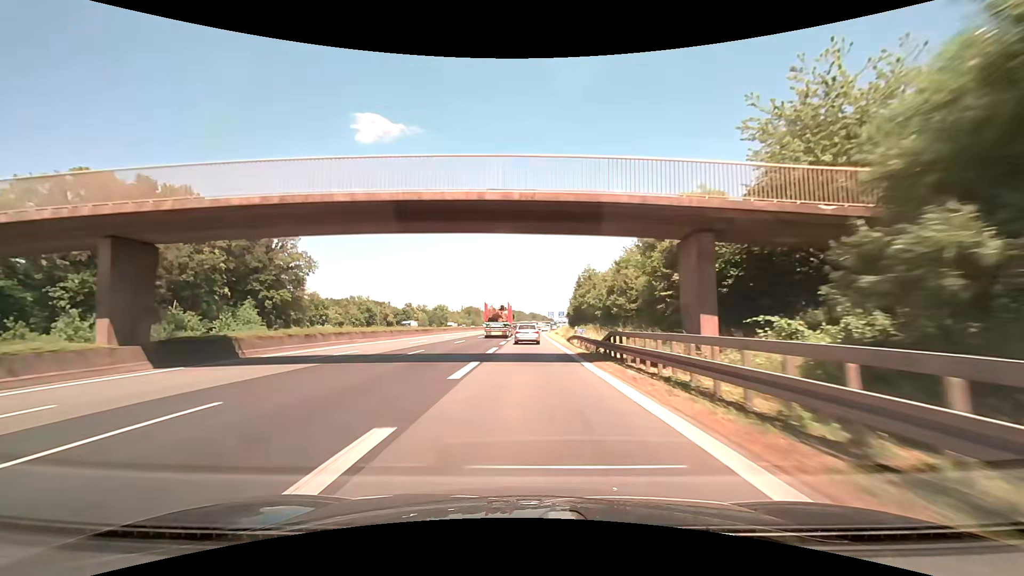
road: motorway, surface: asphalt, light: Day
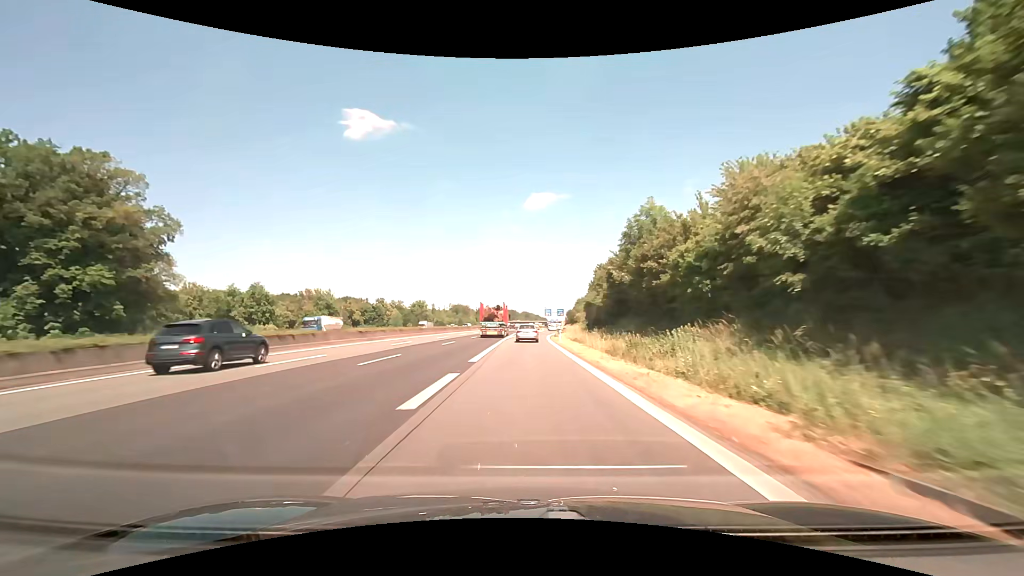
(+0.2, +39.7) m; +1°
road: motorway_link
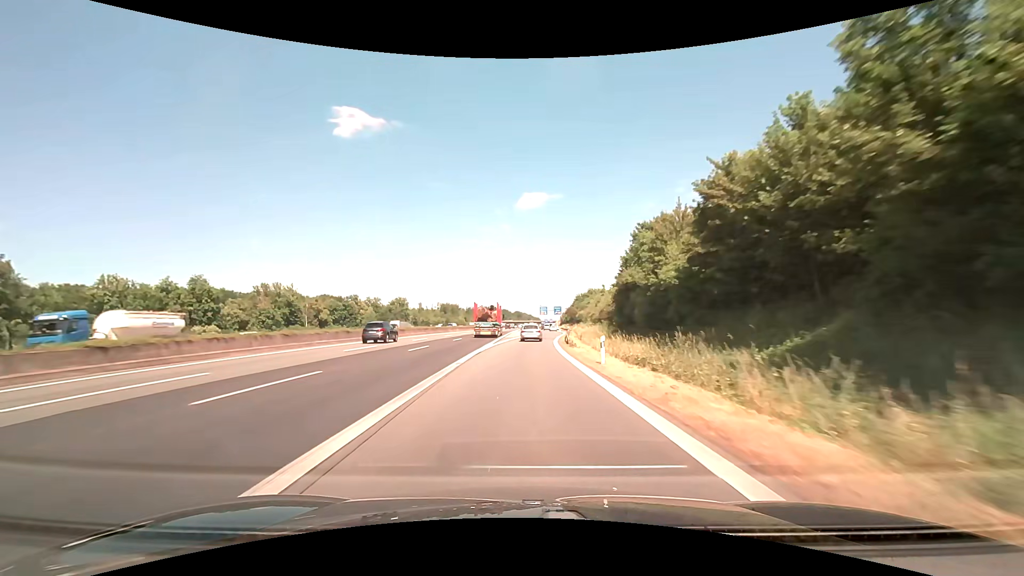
(+0.2, +26.1) m; +1°
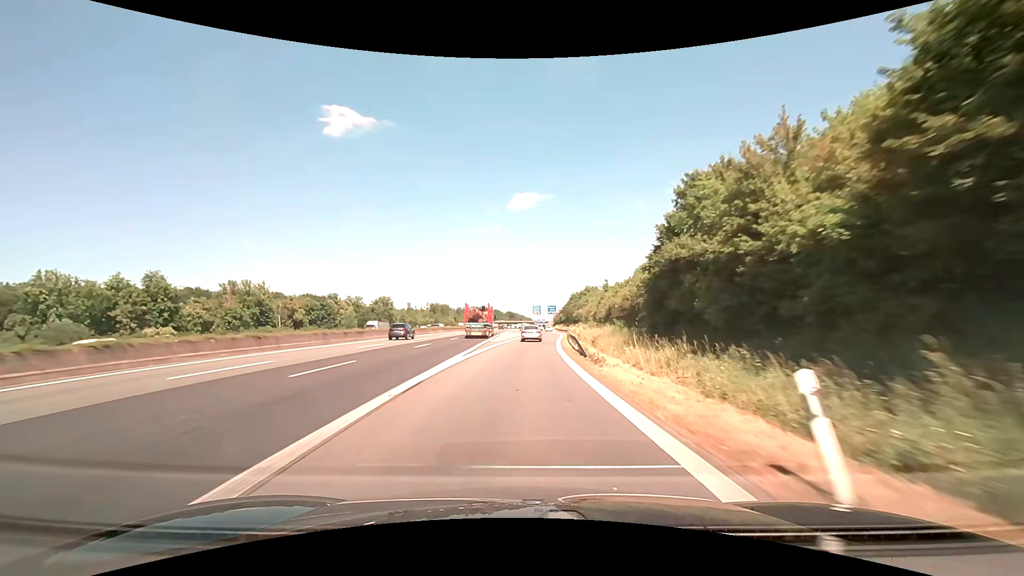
(+0.1, +13.0) m; +1°
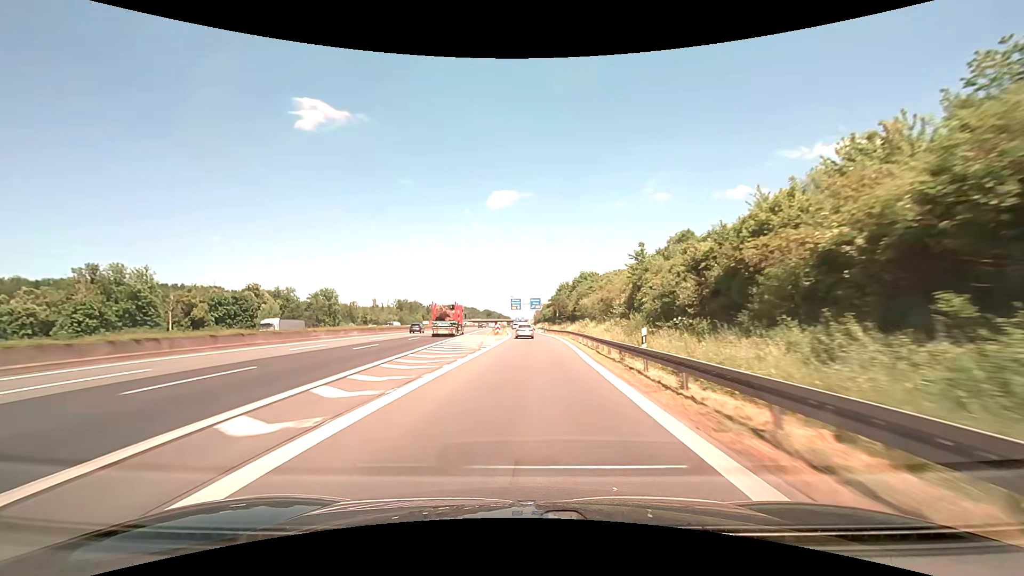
(+0.9, +39.2) m; +2°
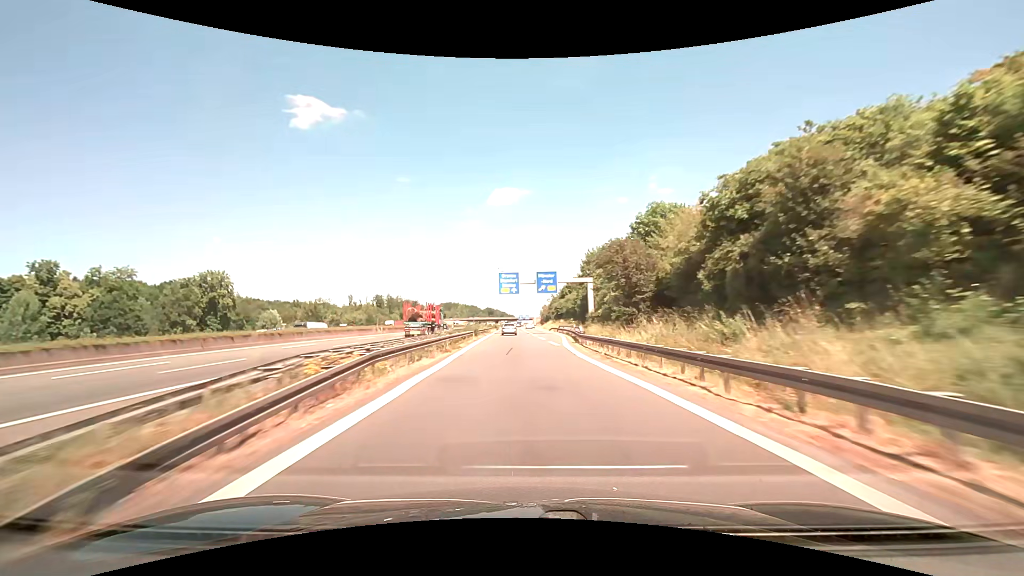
(+0.9, +65.2) m; 0°
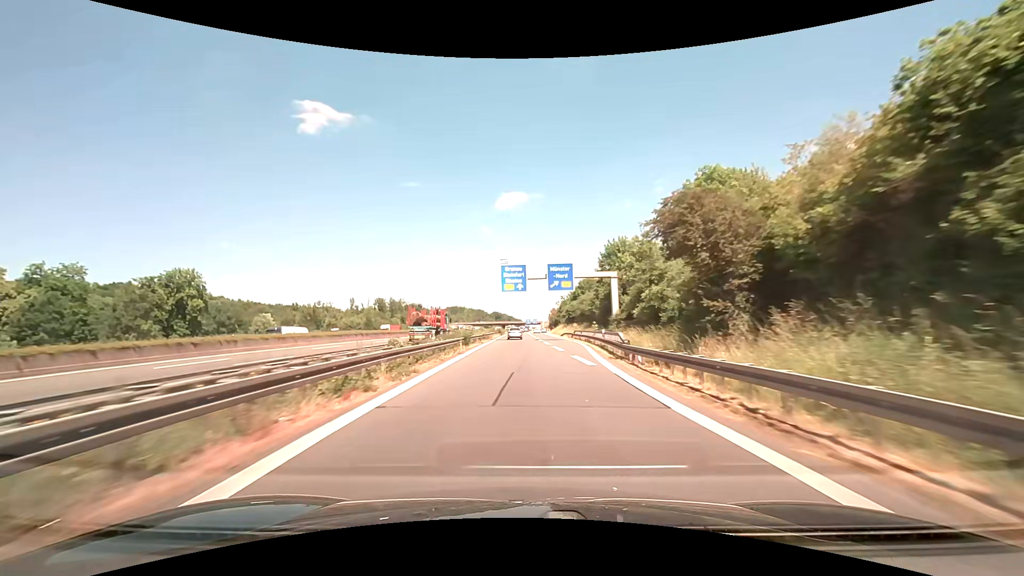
(-0.2, +13.1) m; -1°
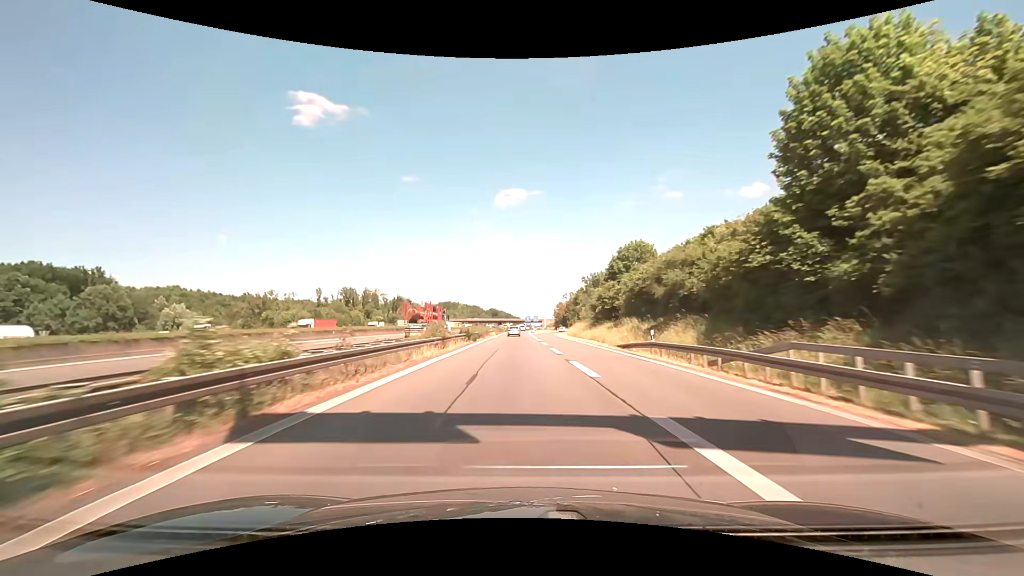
(-0.5, +52.6) m; 0°
(0, +10) (0, +20) (0, +30) (0, +40) (0, +50) (0, +60) (0, +70) (0, +80) (0, +90) (0, +100) m
